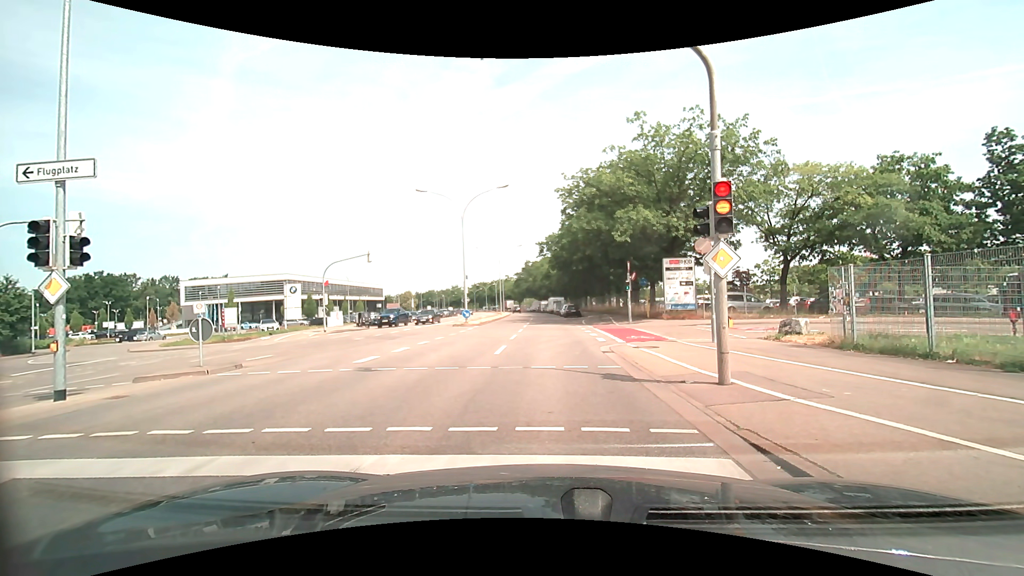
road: secondary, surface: asphalt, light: Day
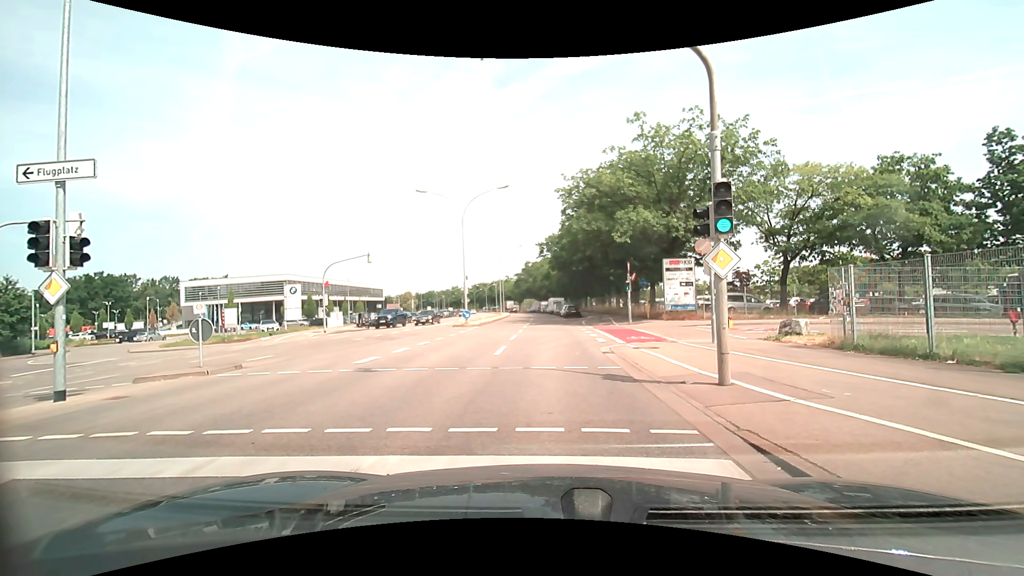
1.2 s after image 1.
(0.0, 0.0) m; 0°
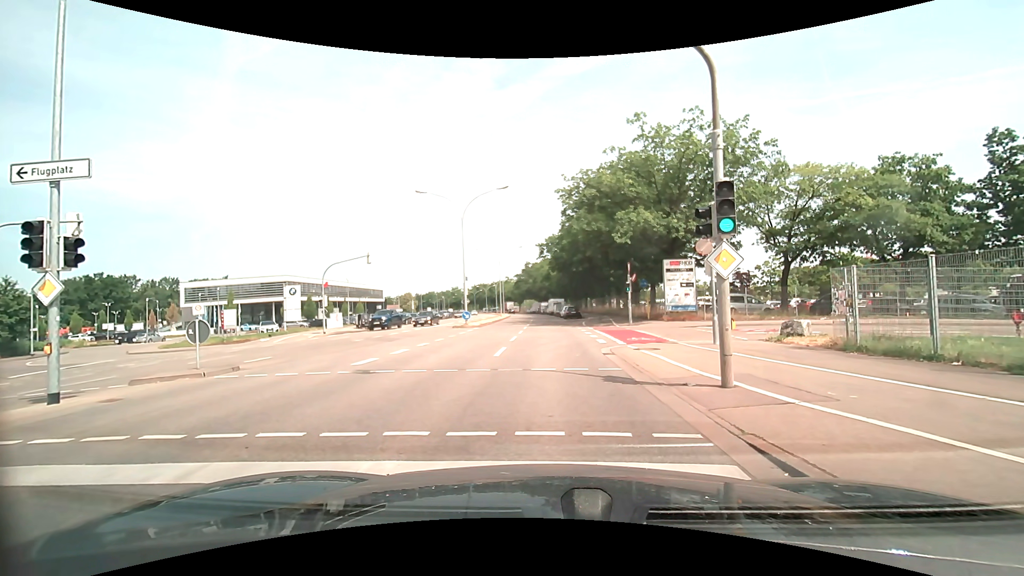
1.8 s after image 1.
(0.0, +0.1) m; 0°
(0, +10) (-1, +20) (-1, +30) (-1, +40) (-1, +50) (-1, +60) (-2, +70) (-2, +80) (-3, +90) (-4, +100) m
